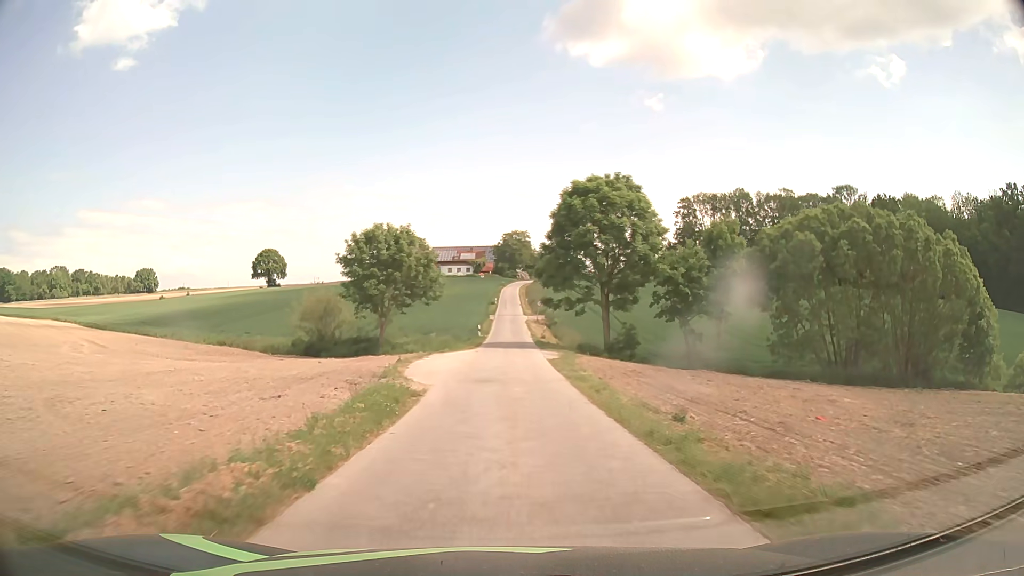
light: Day
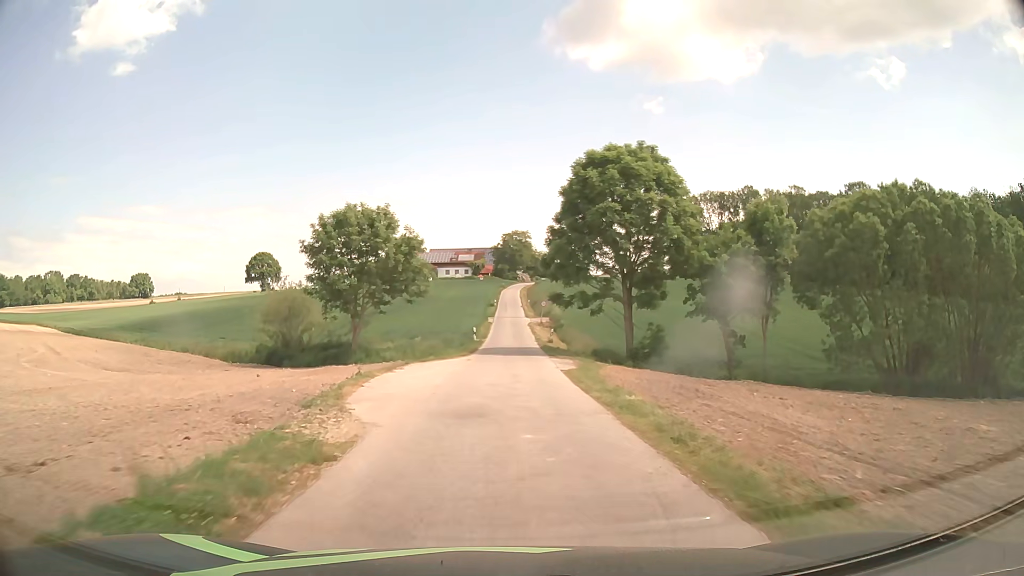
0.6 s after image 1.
(0.0, +7.8) m; 0°
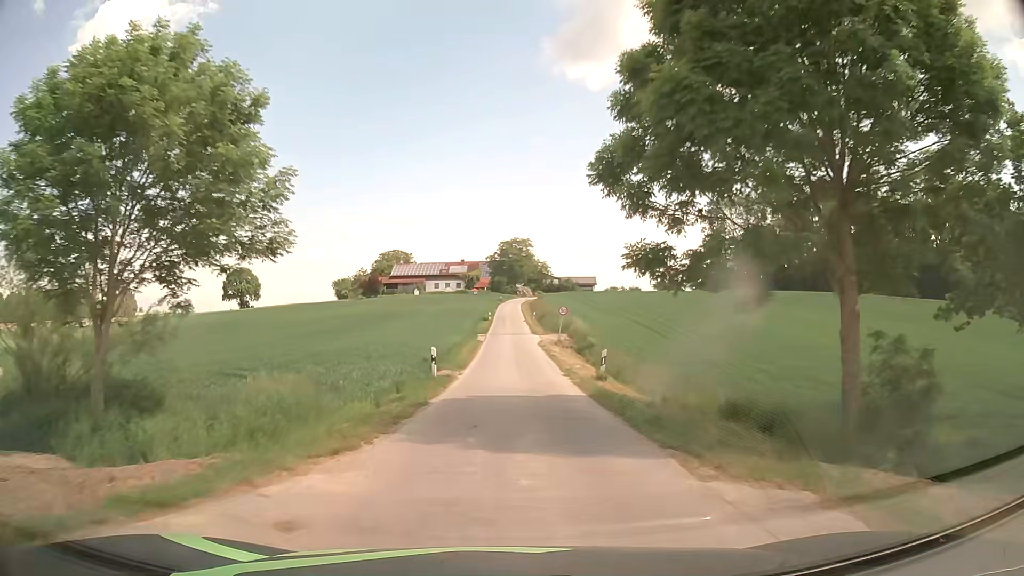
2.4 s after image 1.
(0.0, +23.3) m; 0°
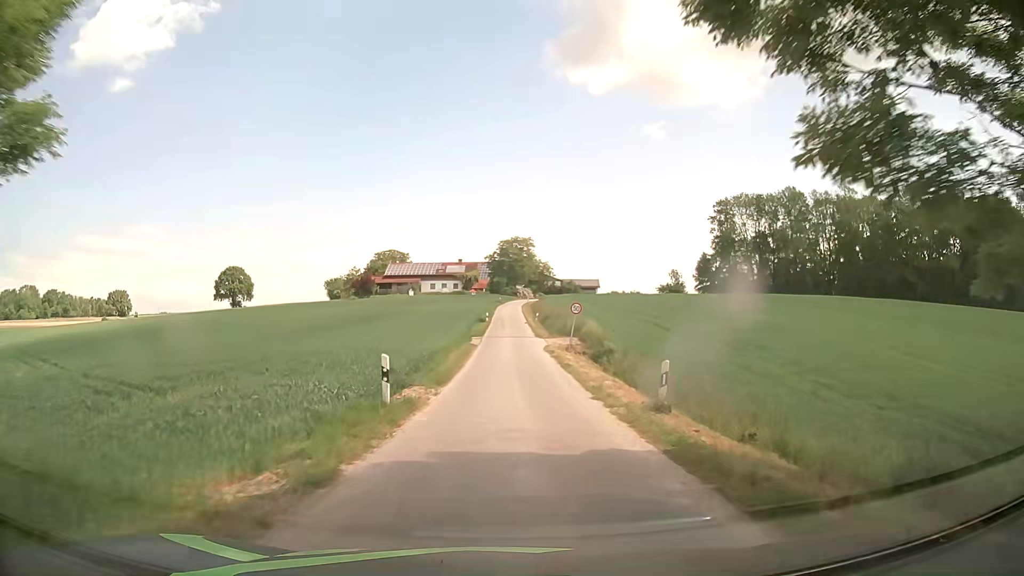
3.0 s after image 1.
(0.0, +7.7) m; 0°
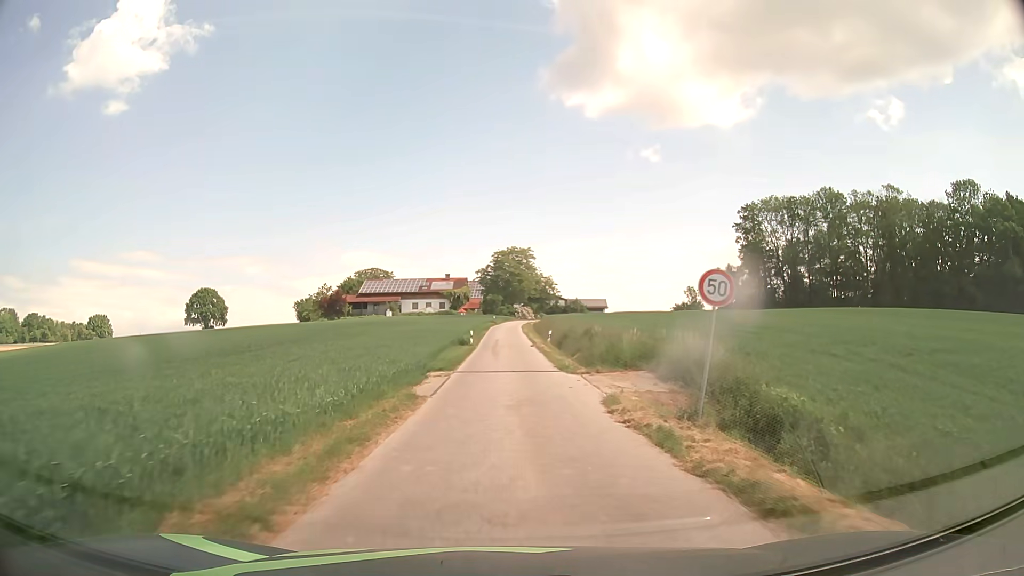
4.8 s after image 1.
(+0.1, +22.6) m; 0°
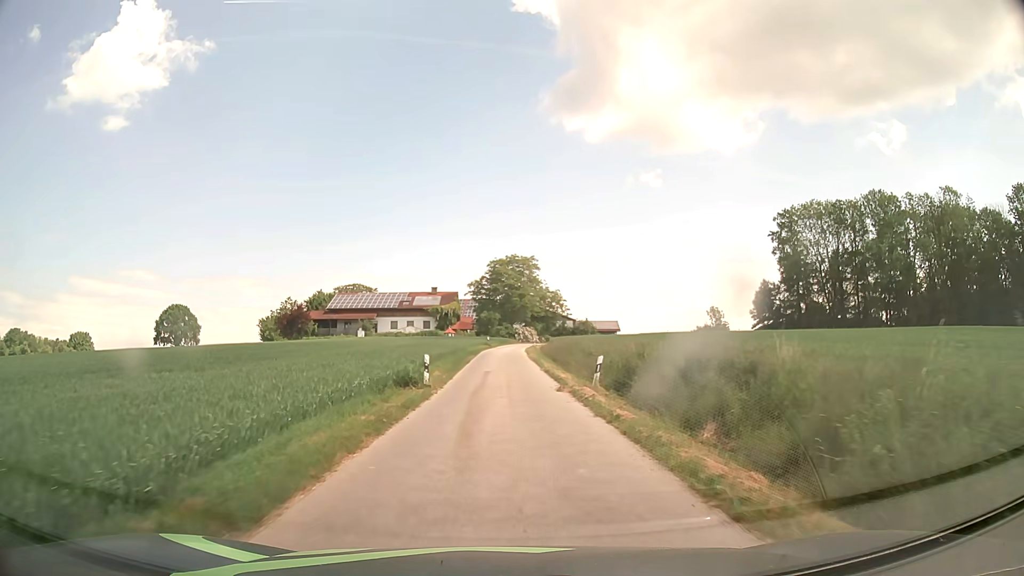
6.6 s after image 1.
(0.0, +21.8) m; 0°
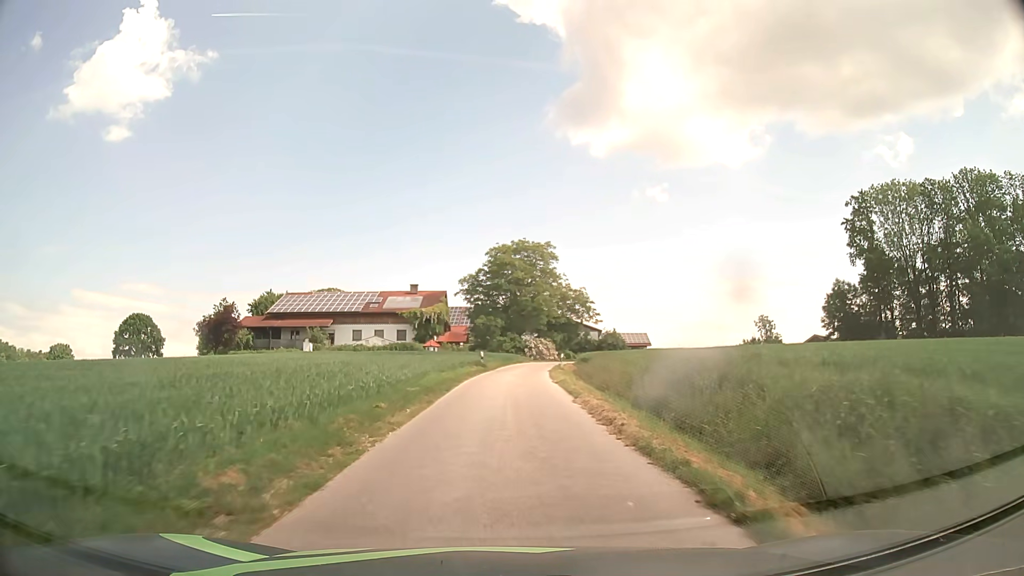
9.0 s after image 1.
(-0.1, +28.6) m; 0°
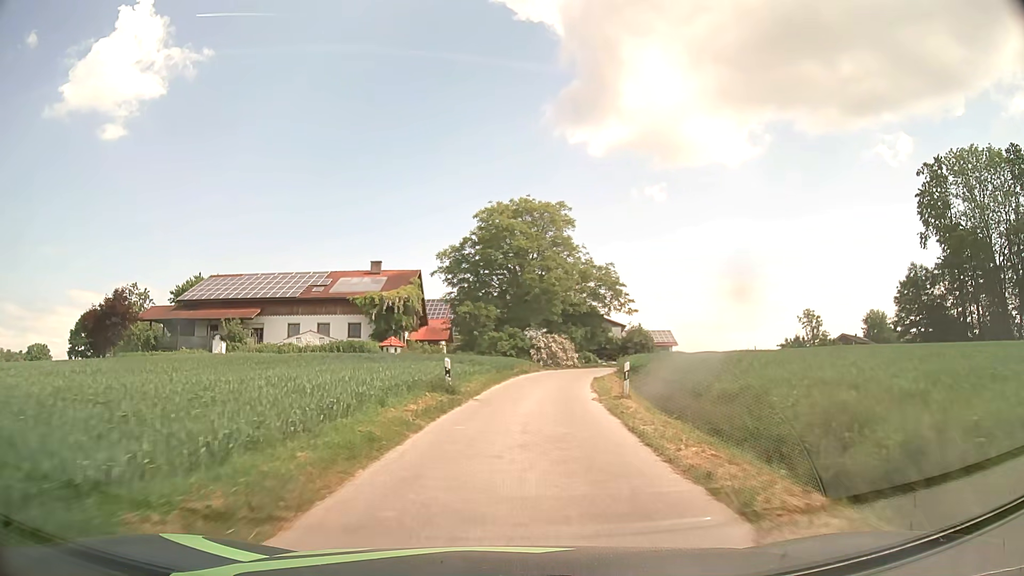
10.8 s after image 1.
(0.0, +21.9) m; 0°
(0, +10) (+1, +20) (+2, +30) (+4, +40) (+8, +49) (+11, +58) (+15, +68) (+19, +77) (+23, +86) (+27, +95) m
